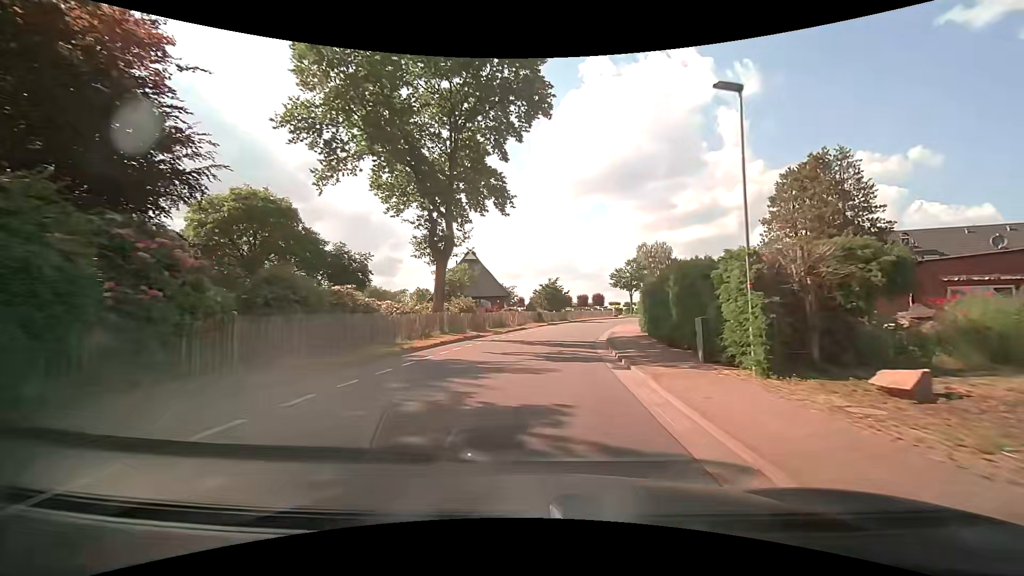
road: tertiary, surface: asphalt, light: Day
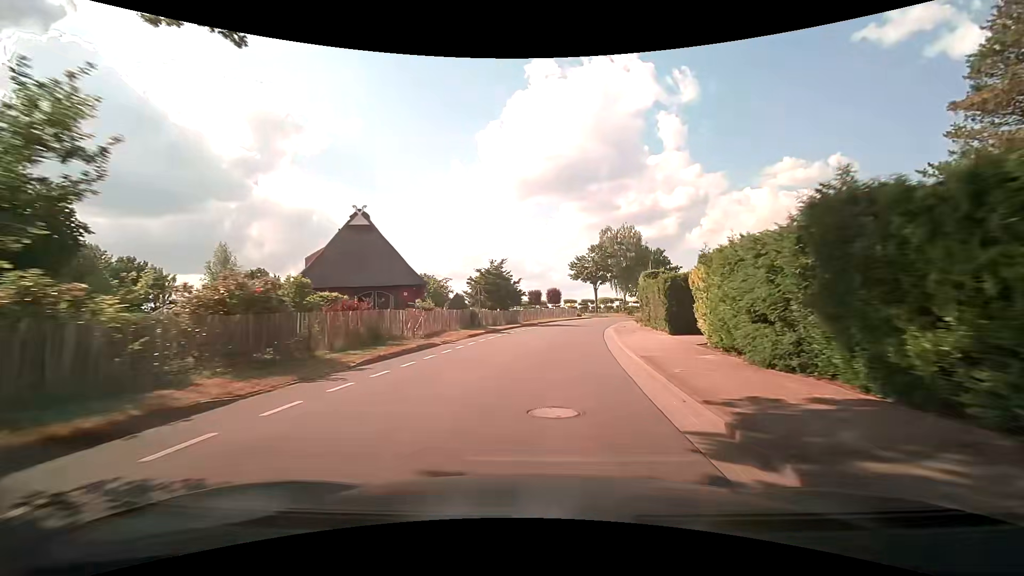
(+0.9, +21.6) m; +5°
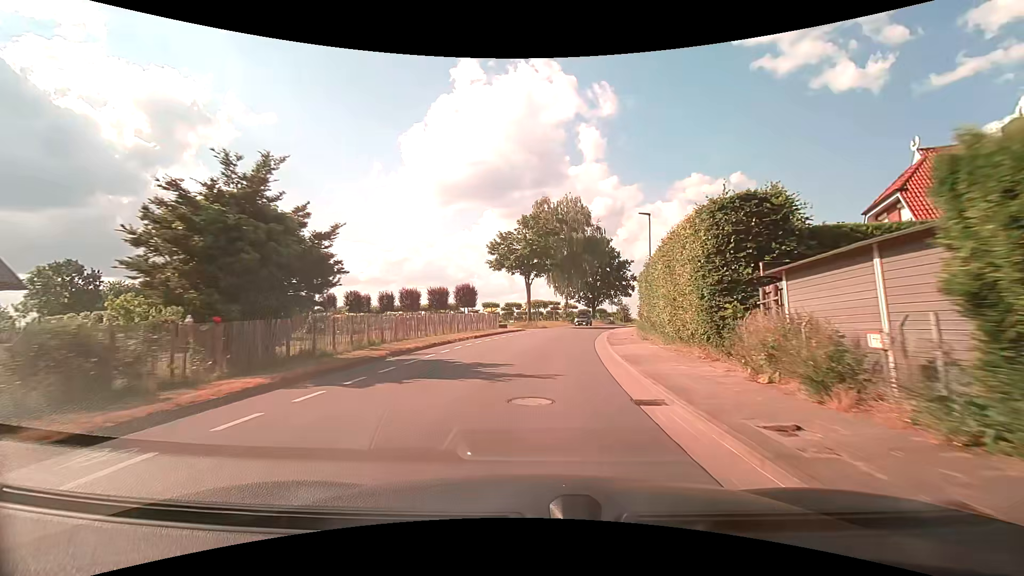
(+2.4, +28.8) m; +9°
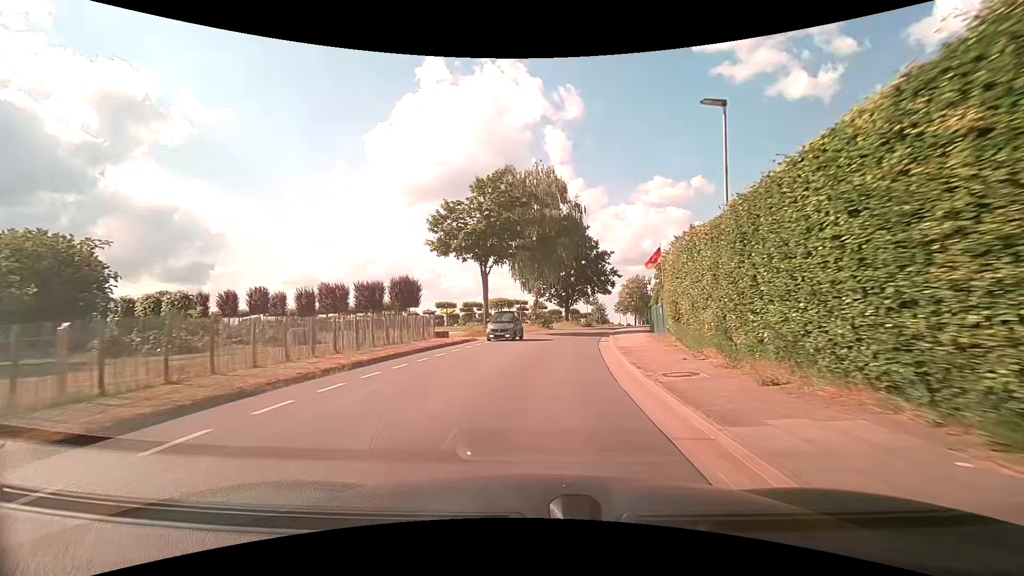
(+0.5, +14.1) m; +3°
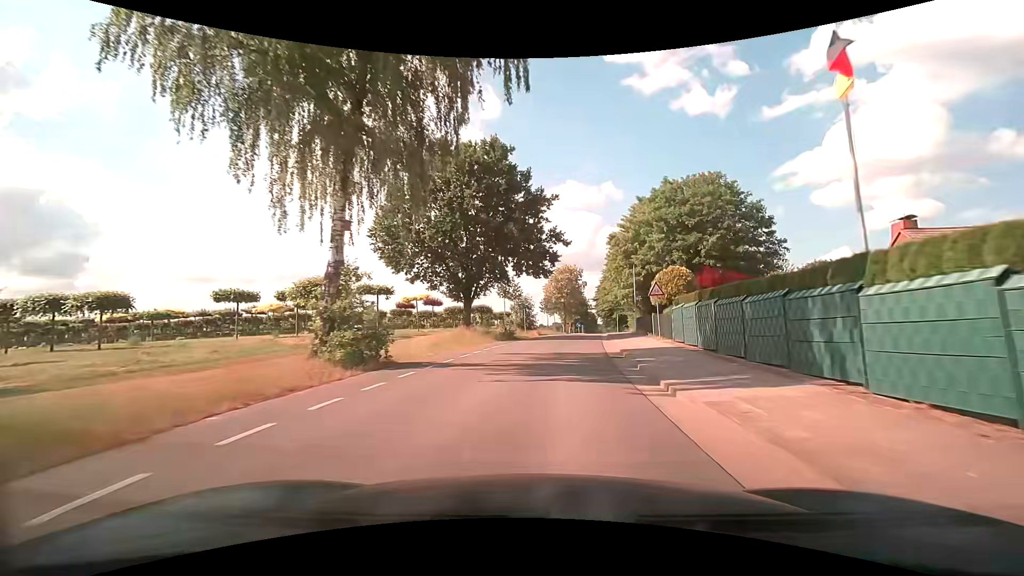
(+3.5, +35.4) m; +11°
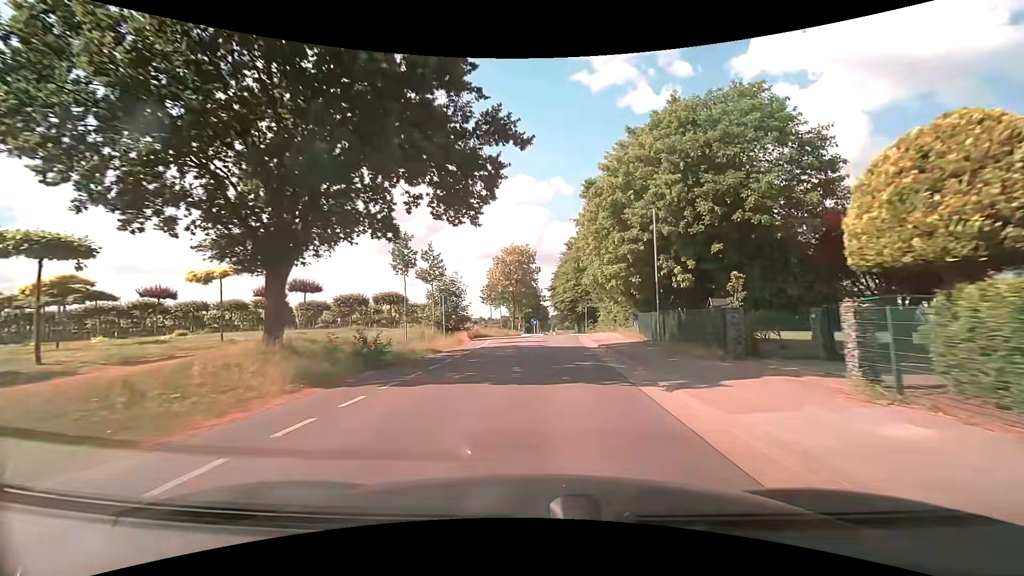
(+1.1, +22.3) m; +5°
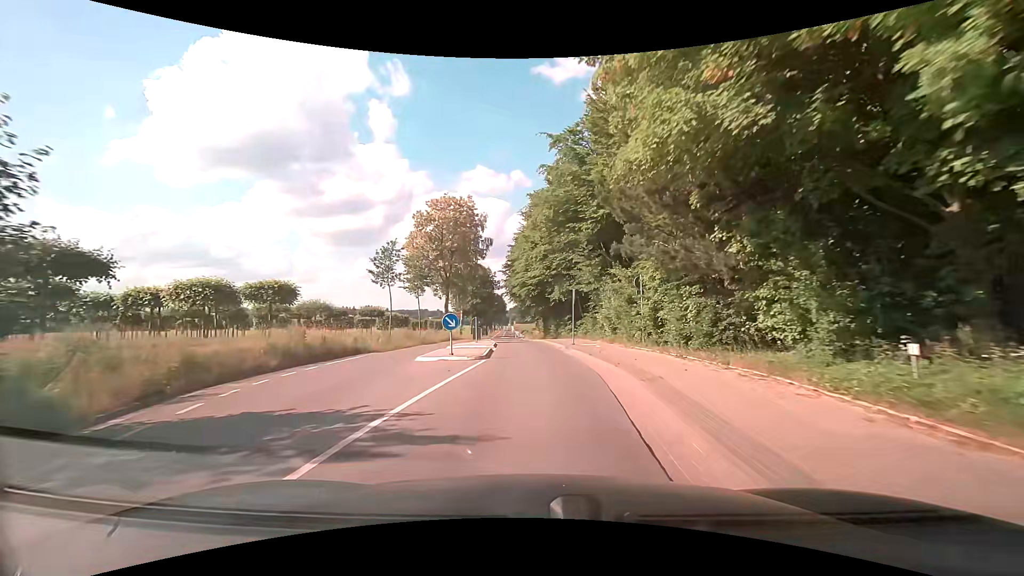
(+1.6, +29.5) m; +5°
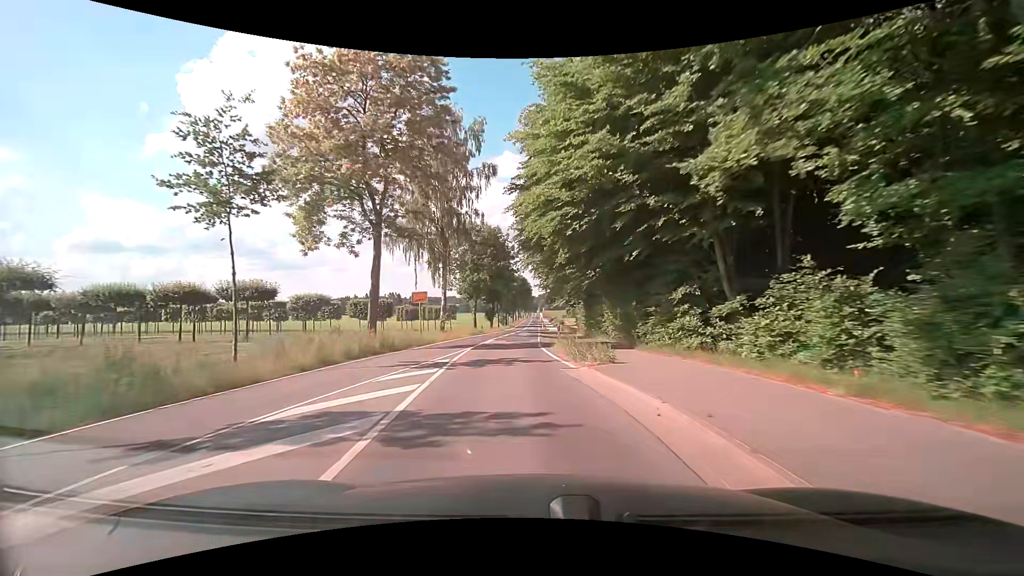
(-0.3, +28.9) m; -3°
(0, +10) (-1, +20) (-1, +30) (-1, +40) (-2, +50) (-2, +60) (-2, +70) (-2, +80) (-2, +90) (-1, +100) m
